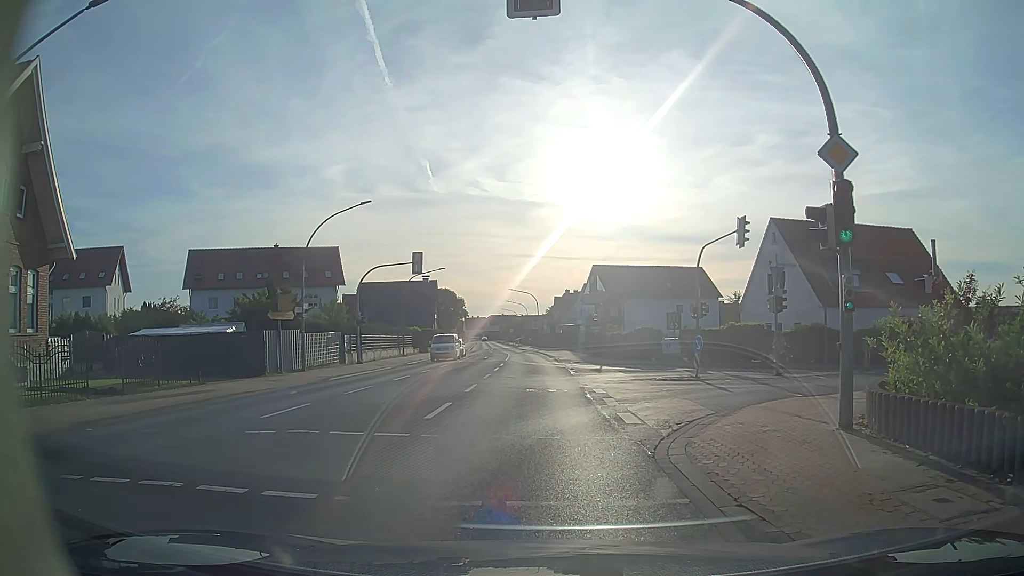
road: primary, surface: asphalt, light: Day
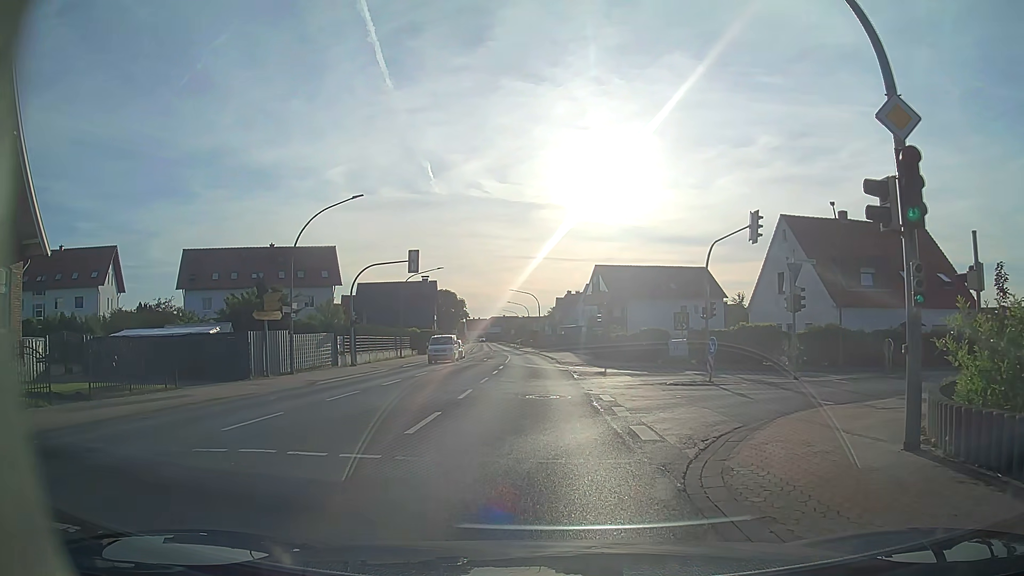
(0.0, +1.9) m; -1°
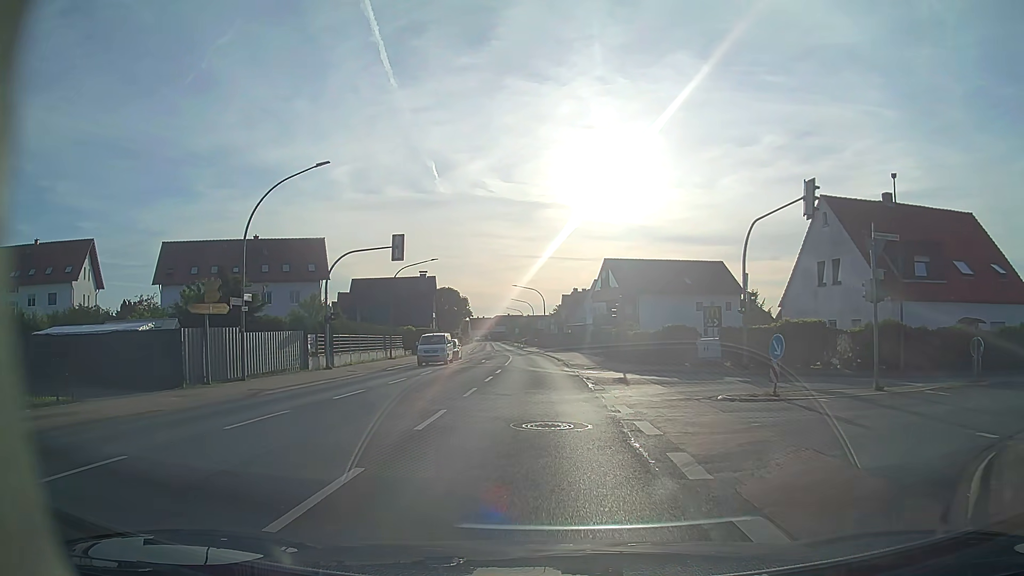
(+0.1, +6.1) m; +1°
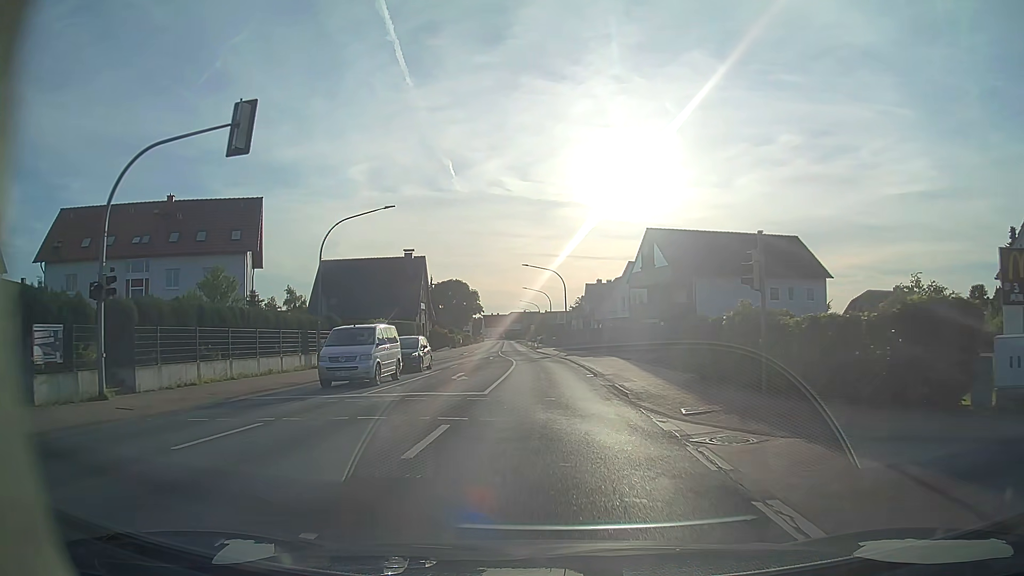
(-0.3, +21.4) m; -1°
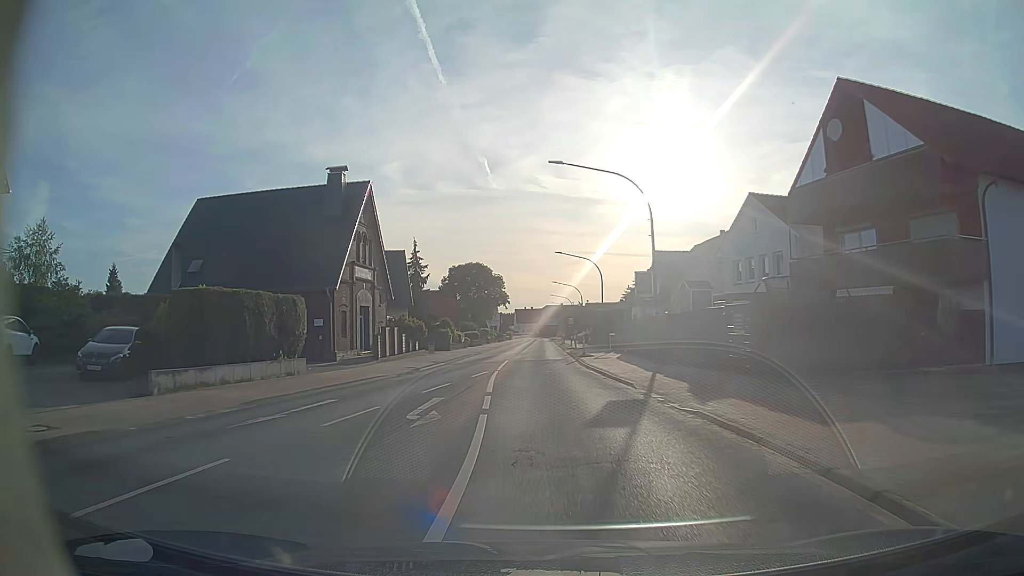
(-0.9, +35.4) m; -3°
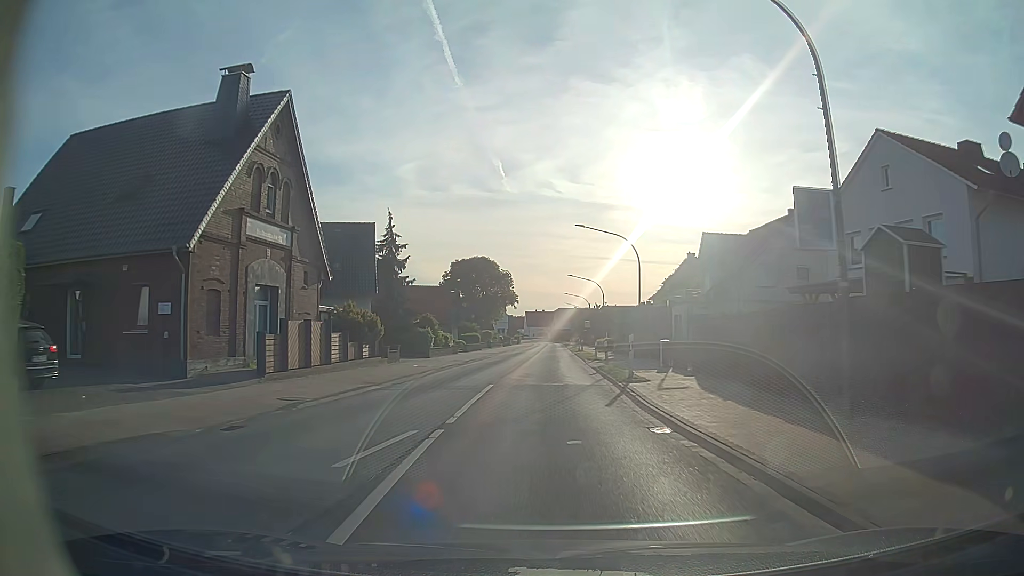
(-0.2, +15.6) m; -1°
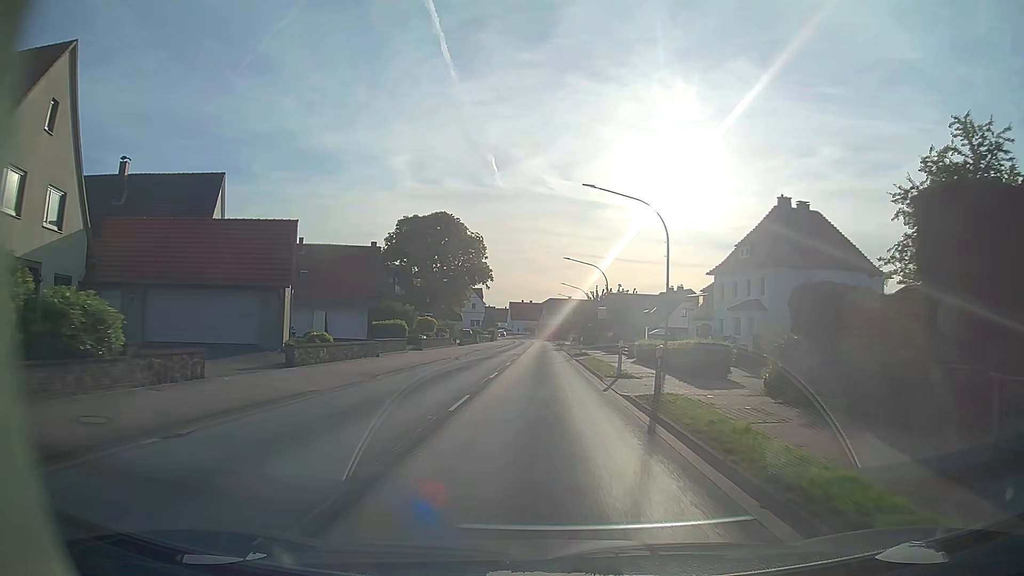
(+0.2, +41.5) m; +1°
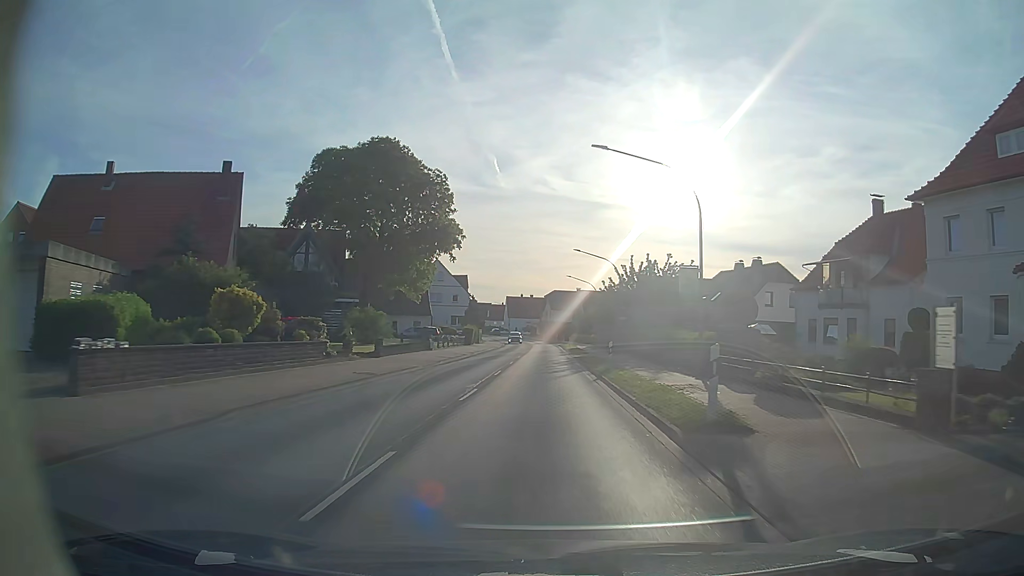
(-0.1, +34.3) m; 0°
(0, +10) (0, +20) (0, +30) (0, +40) (0, +50) (0, +60) (0, +70) (0, +80) (-1, +90) (-1, +100) m
